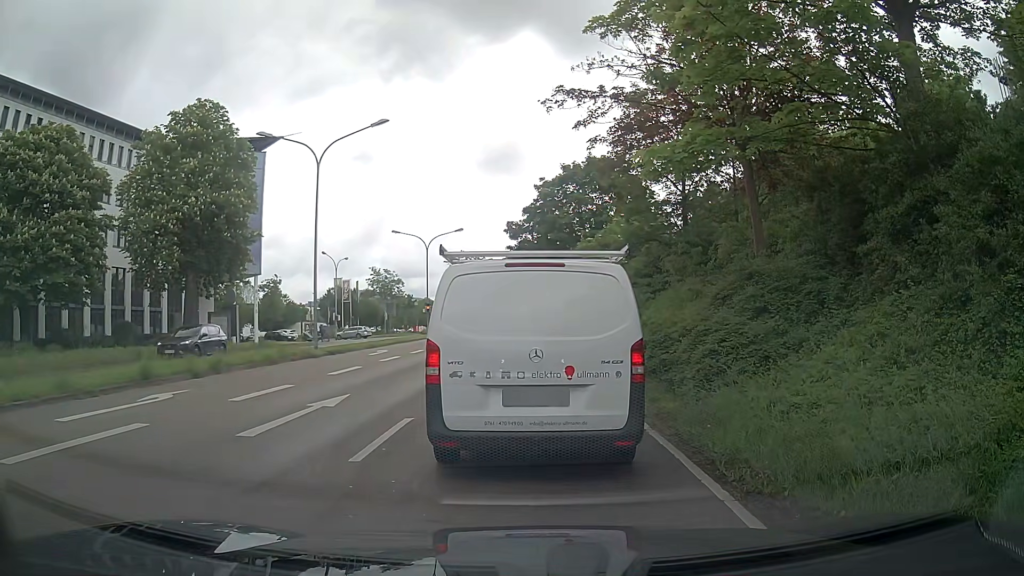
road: primary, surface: asphalt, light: Day
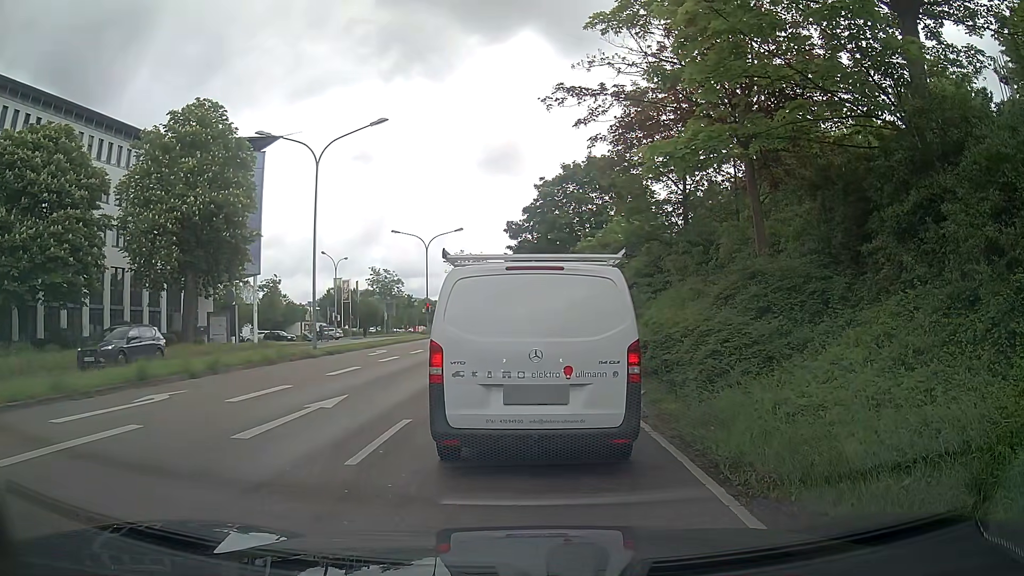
(0.0, +0.2) m; 0°
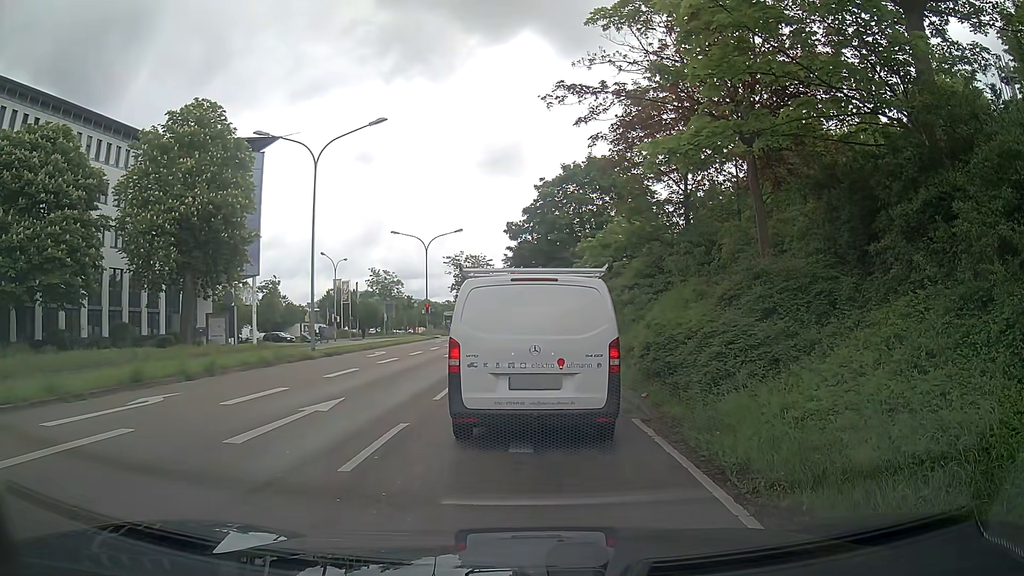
(0.0, +0.2) m; 0°
